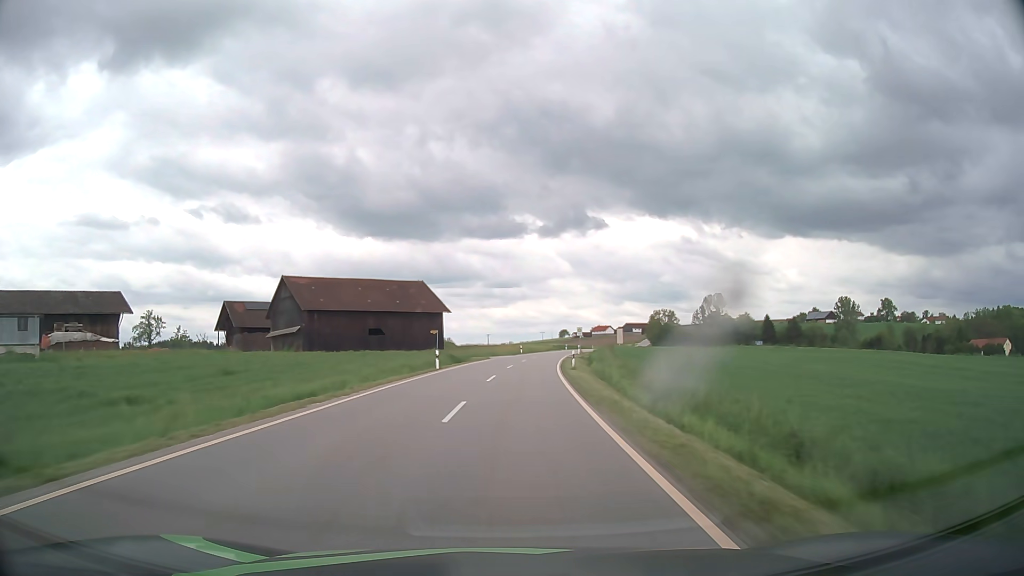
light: Day
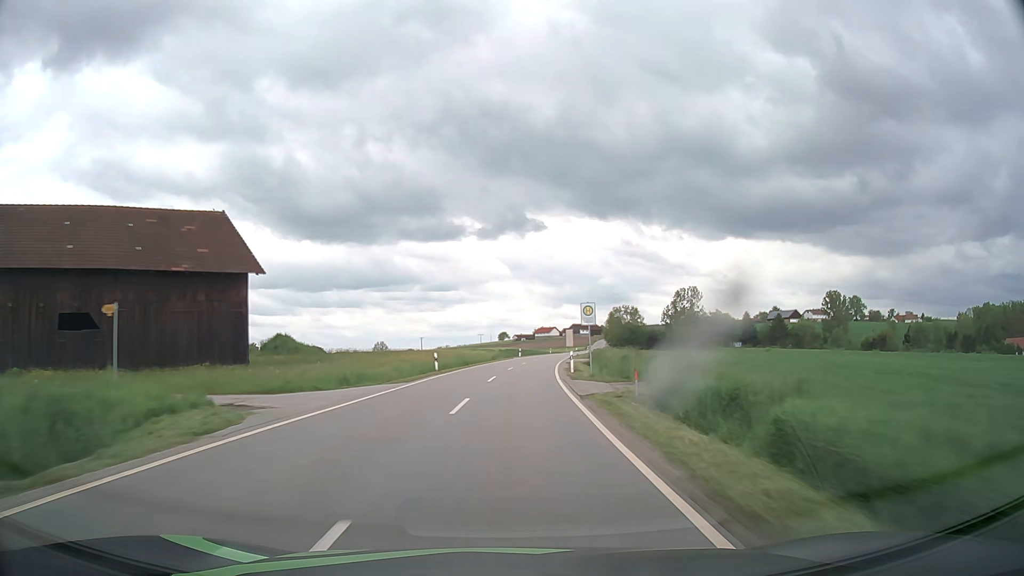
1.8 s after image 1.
(+2.3, +46.8) m; +5°
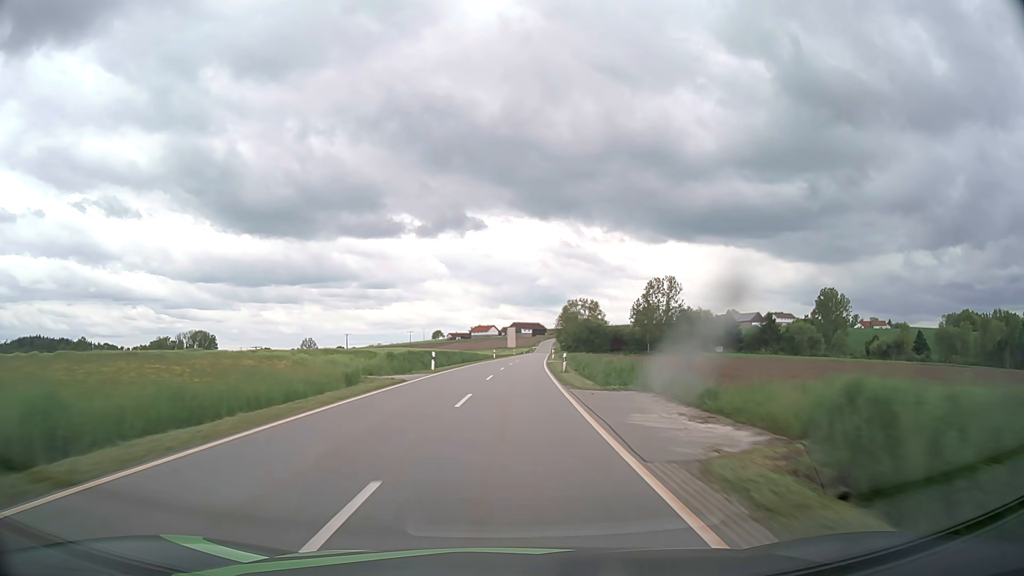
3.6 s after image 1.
(+2.1, +47.1) m; +5°
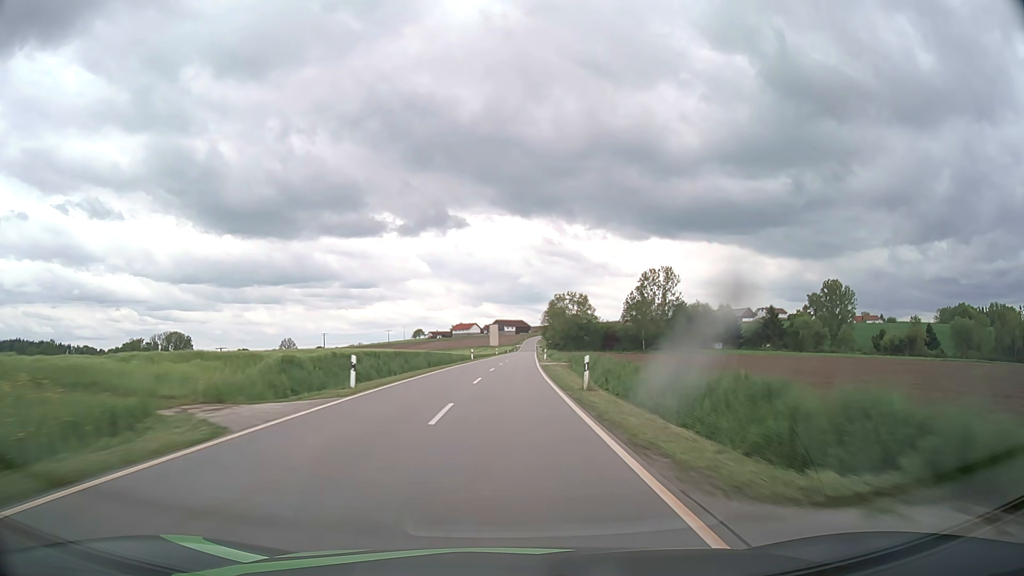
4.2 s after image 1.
(+0.2, +15.8) m; +2°
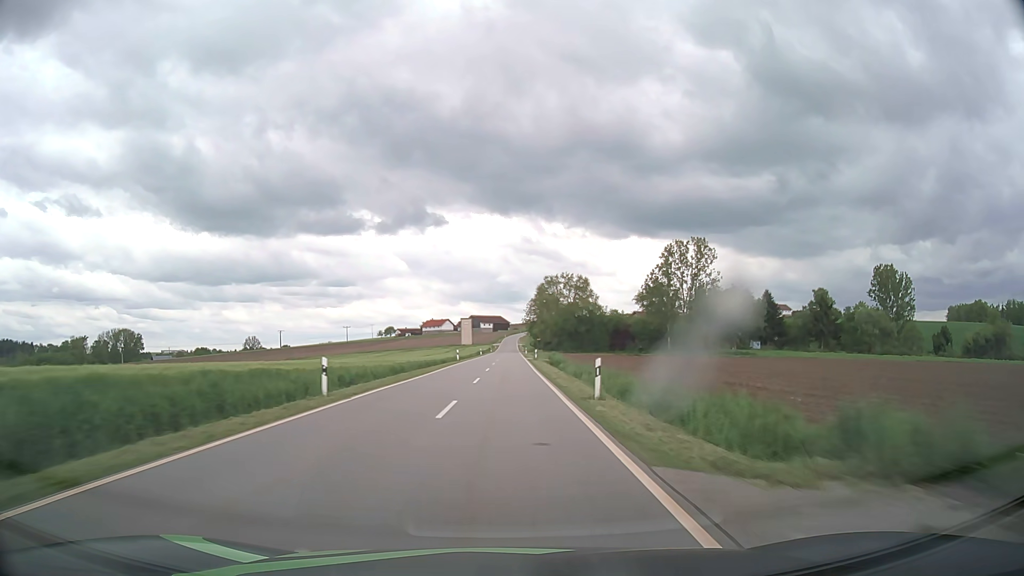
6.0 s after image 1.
(+0.9, +47.4) m; +2°
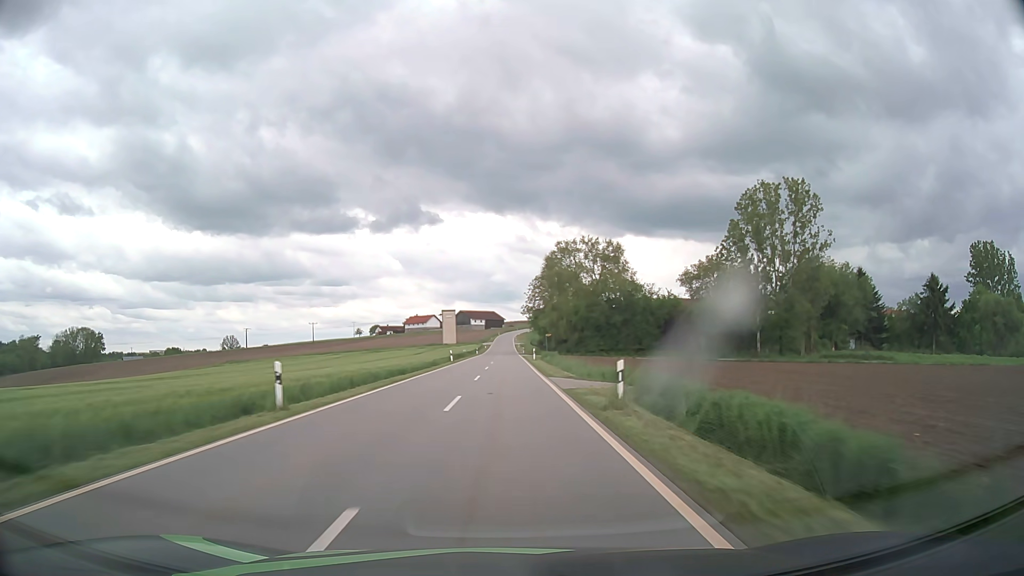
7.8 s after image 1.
(+0.3, +47.6) m; +1°
(0, +10) (0, +20) (0, +30) (0, +40) (0, +50) (0, +60) (0, +70) (0, +80) (0, +90) (0, +100) m
